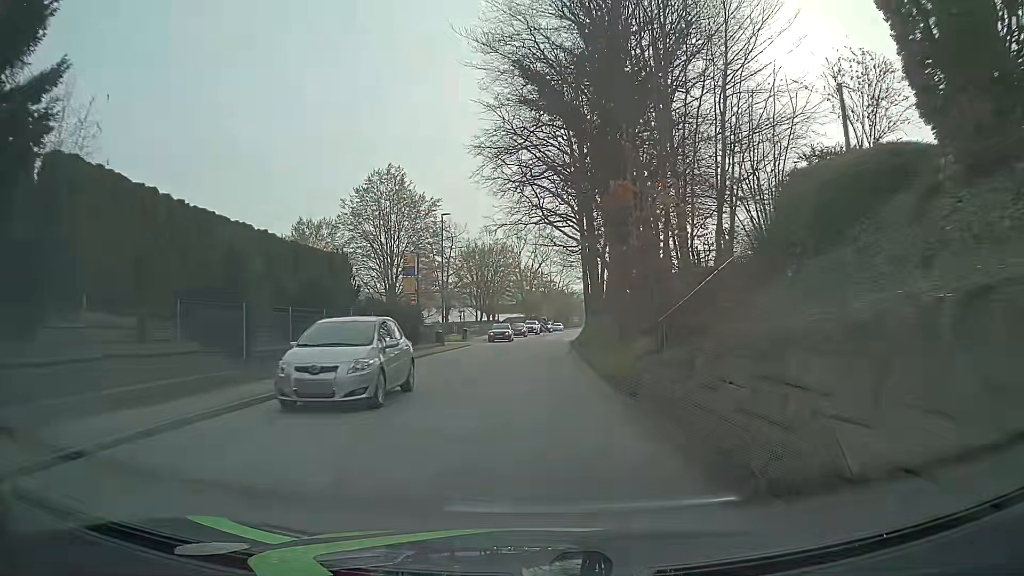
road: tertiary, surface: asphalt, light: Day
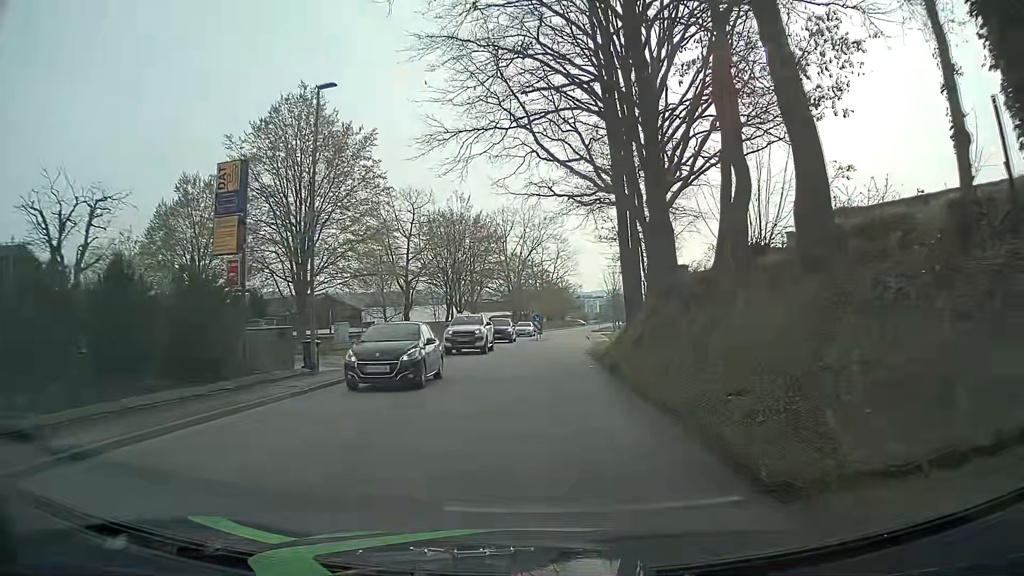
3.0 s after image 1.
(+0.1, +23.9) m; +1°
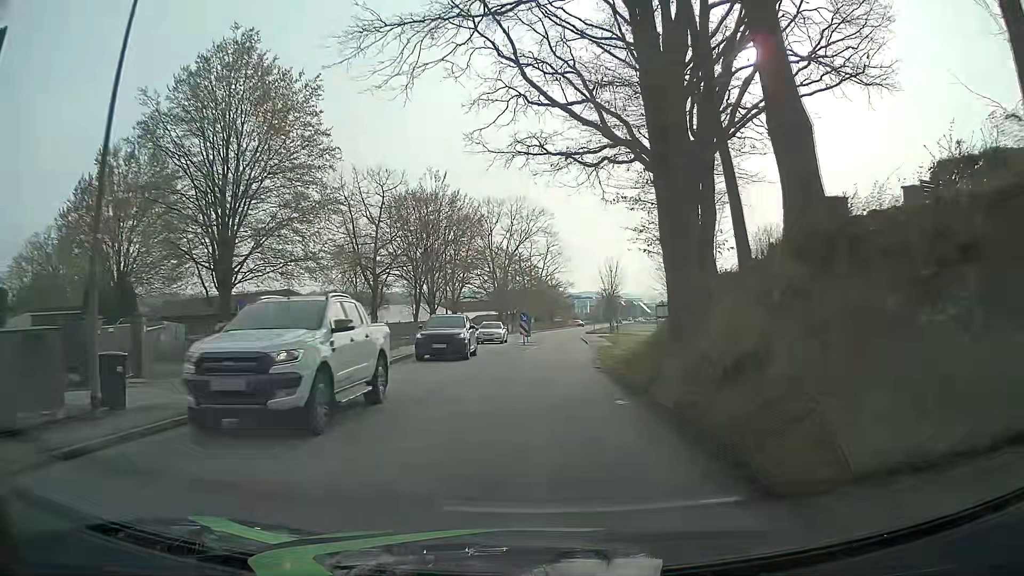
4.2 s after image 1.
(0.0, +9.6) m; 0°
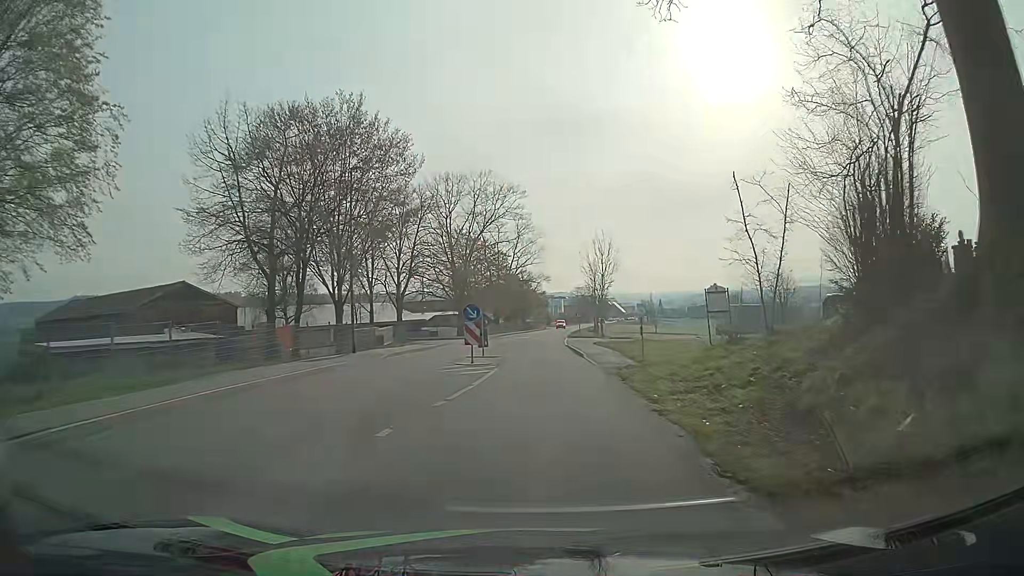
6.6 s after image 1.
(+0.5, +19.2) m; +3°
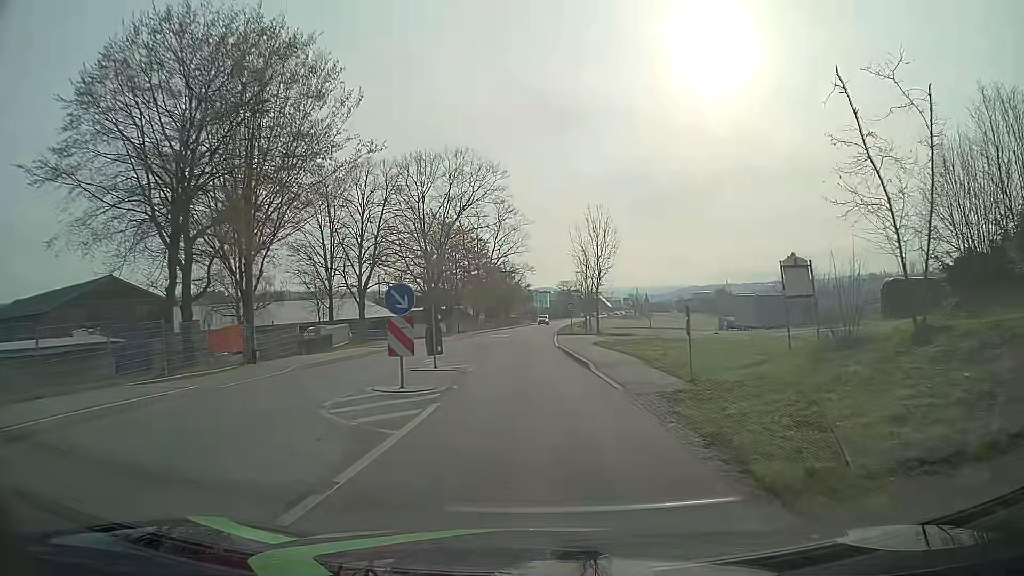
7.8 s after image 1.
(+0.1, +9.6) m; +1°
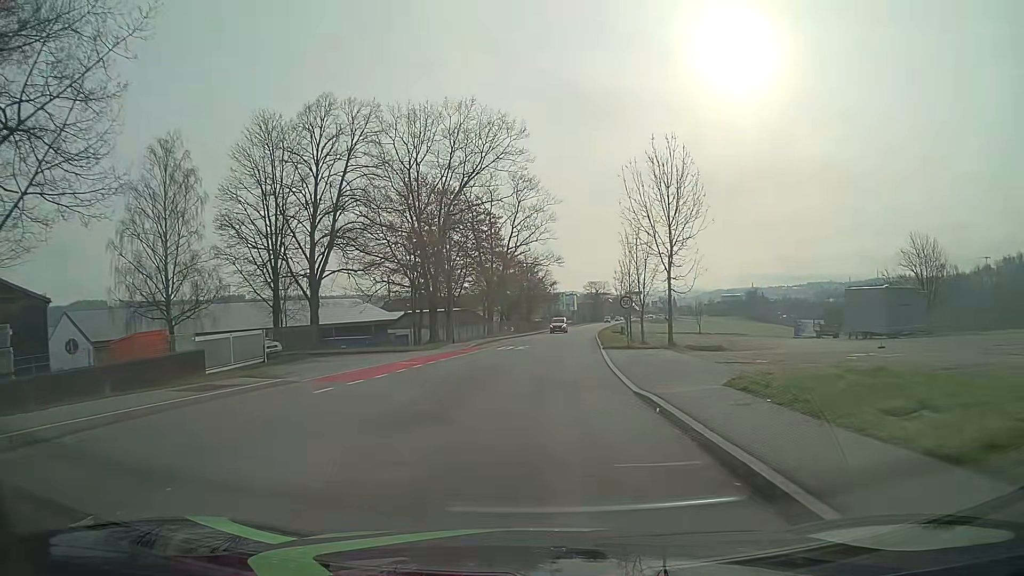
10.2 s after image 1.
(-0.4, +19.3) m; -2°
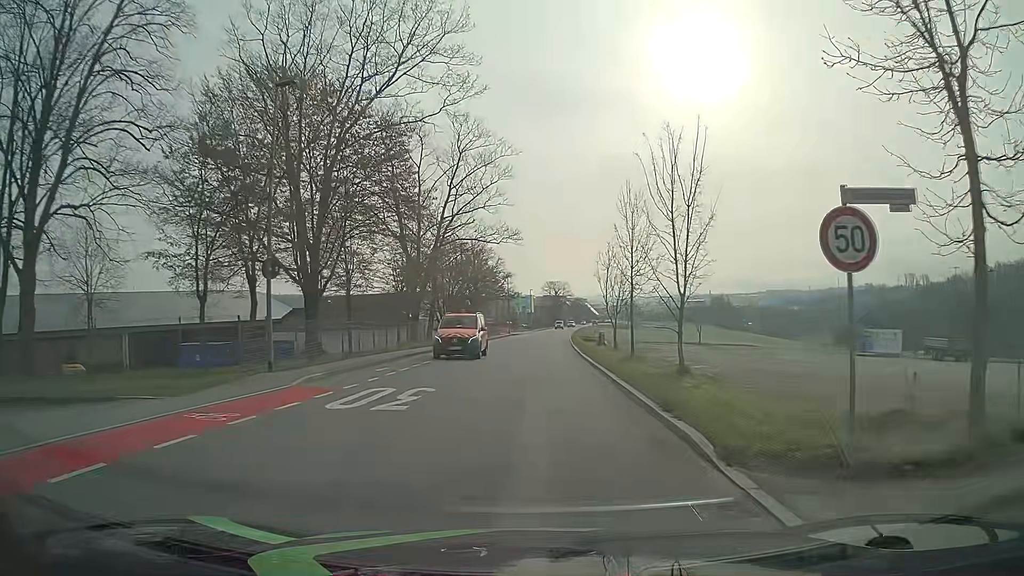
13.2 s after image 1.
(+0.5, +23.9) m; +4°
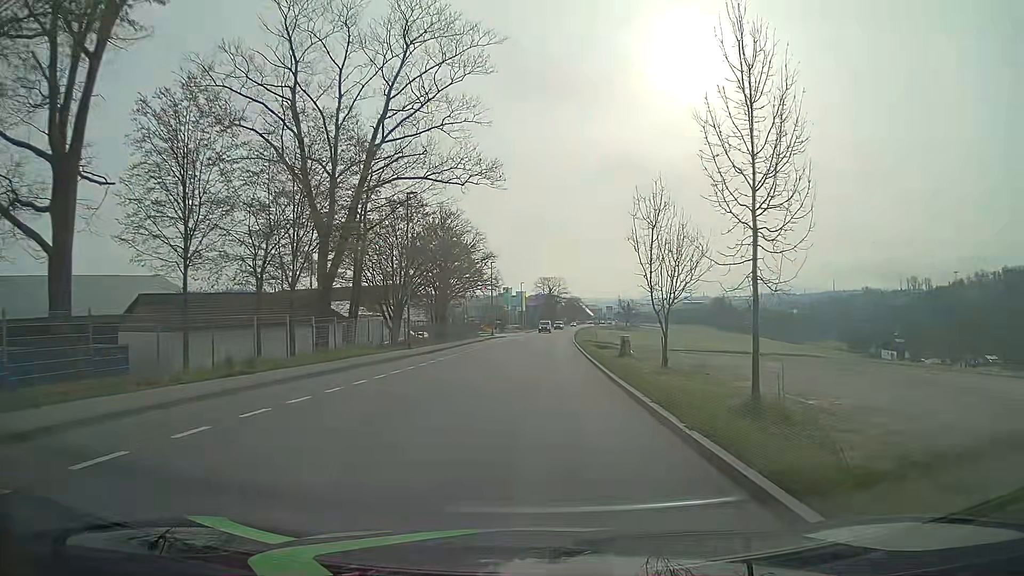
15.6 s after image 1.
(+0.1, +22.1) m; 0°
(0, +10) (0, +20) (0, +30) (+1, +40) (+1, +50) (+2, +60) (+2, +70) (+3, +80) (+3, +90) (+4, +100) m
